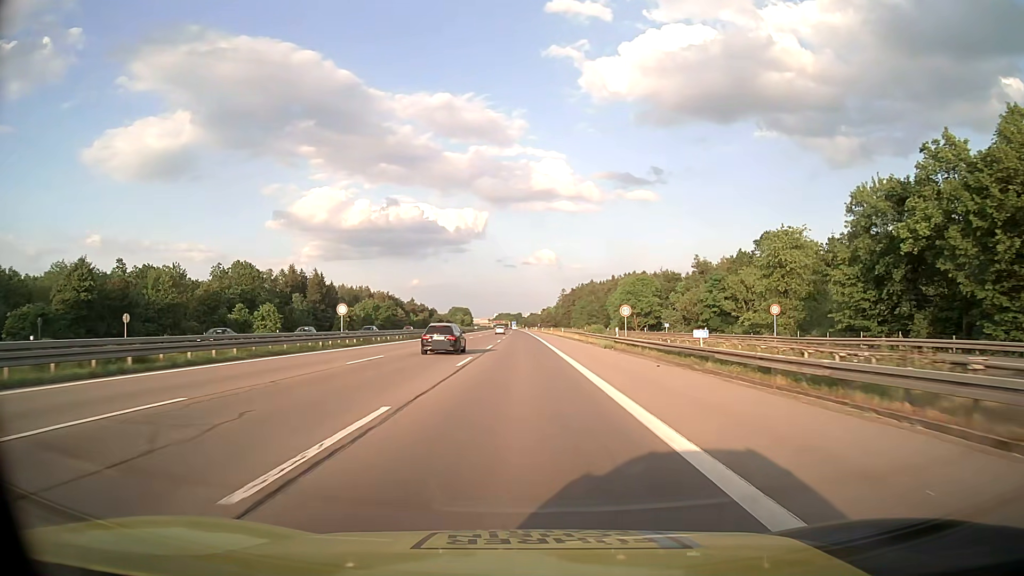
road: motorway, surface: asphalt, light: Day
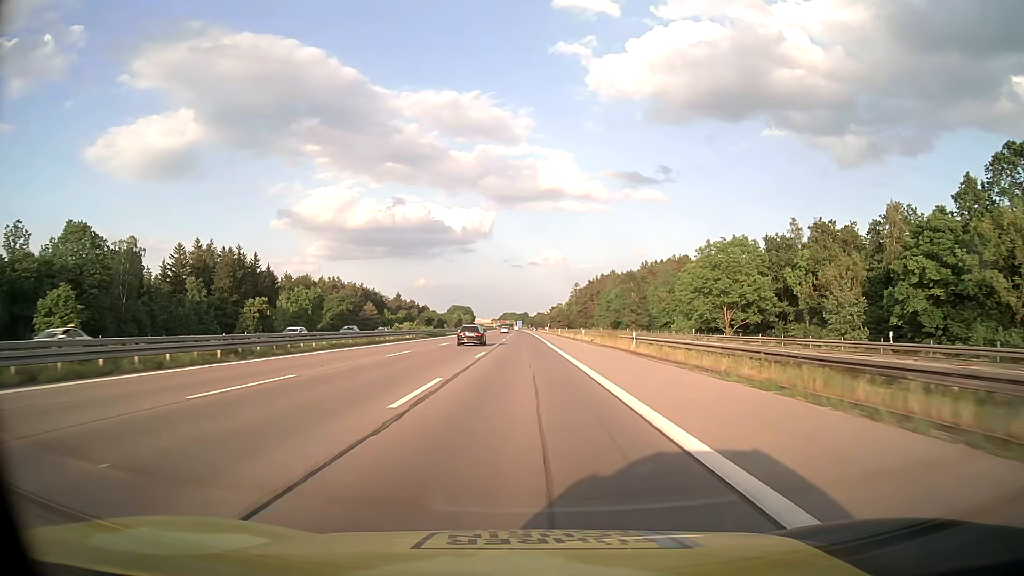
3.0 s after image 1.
(-0.4, +66.3) m; 0°
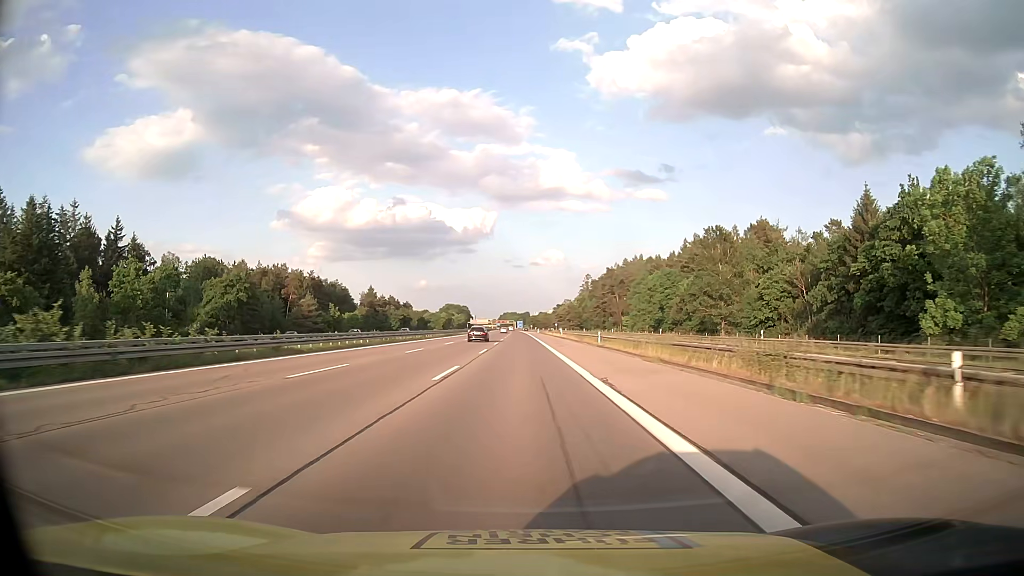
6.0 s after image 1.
(0.0, +66.2) m; 0°
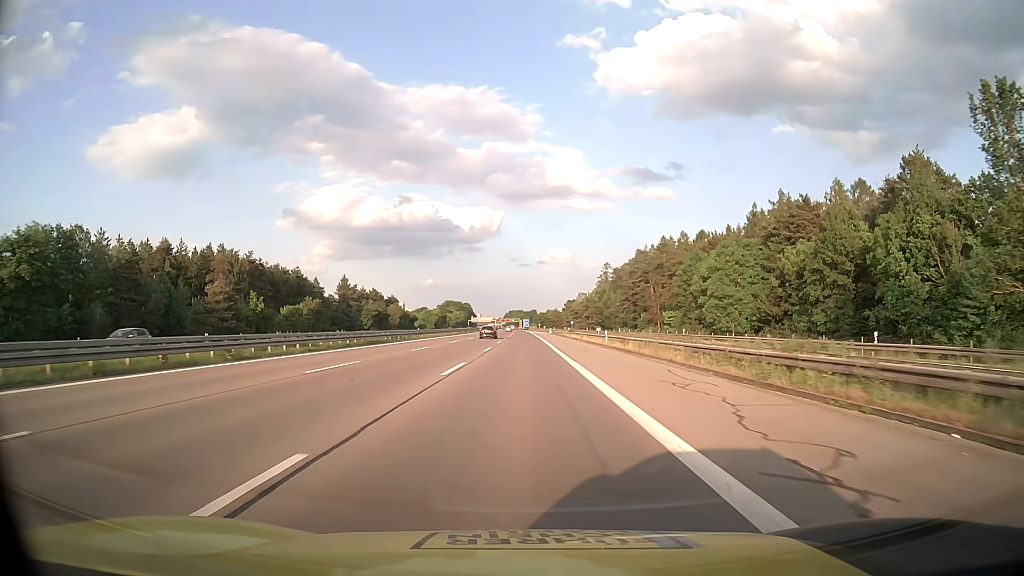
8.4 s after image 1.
(-0.2, +52.9) m; -1°
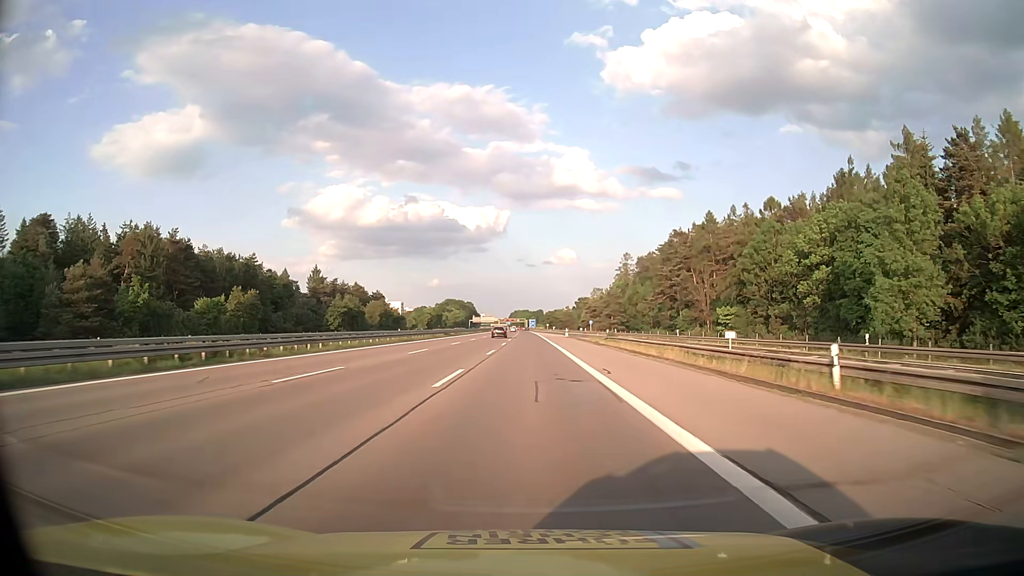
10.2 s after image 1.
(-0.2, +39.6) m; 0°
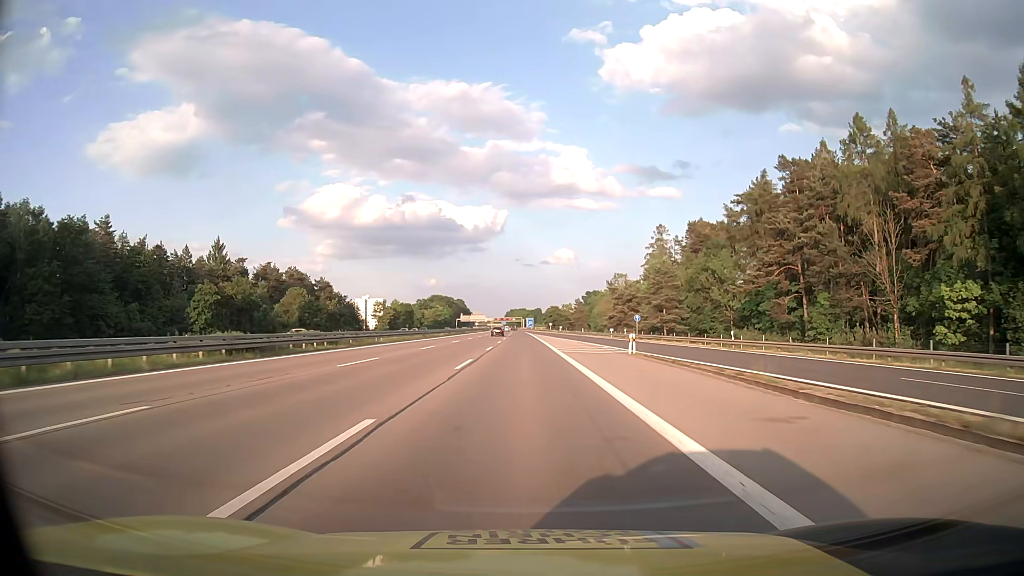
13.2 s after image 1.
(+0.2, +66.1) m; 0°
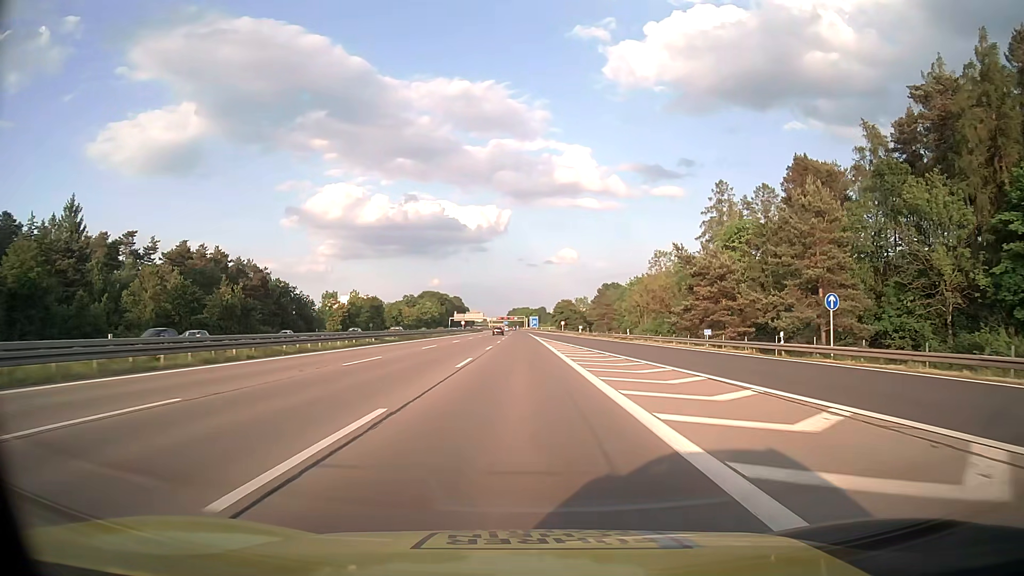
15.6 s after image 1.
(-0.2, +53.0) m; 0°
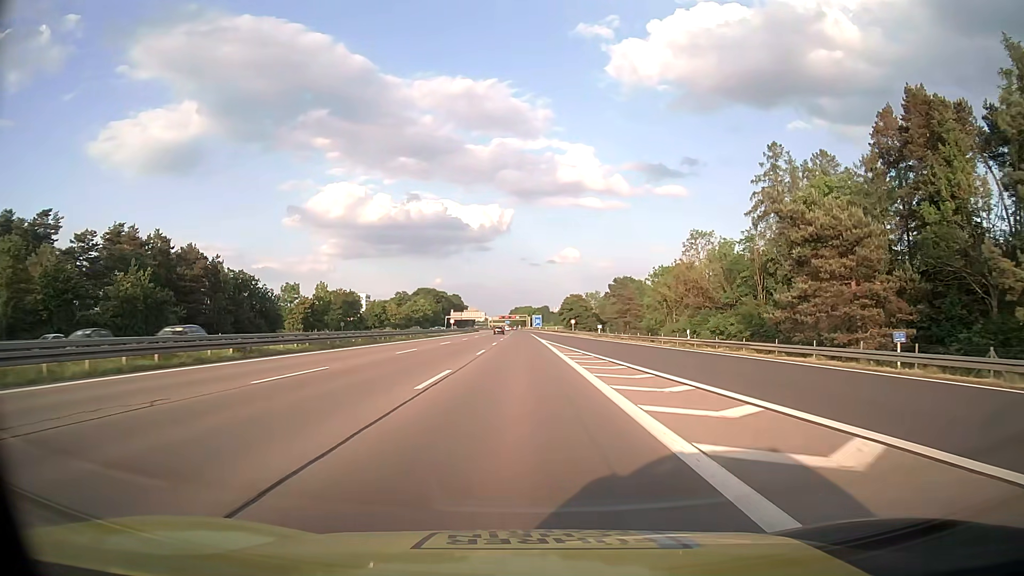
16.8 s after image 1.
(0.0, +26.5) m; 0°
(0, +10) (0, +20) (0, +30) (0, +40) (0, +50) (0, +60) (0, +70) (-1, +80) (-1, +90) (-1, +100) m
